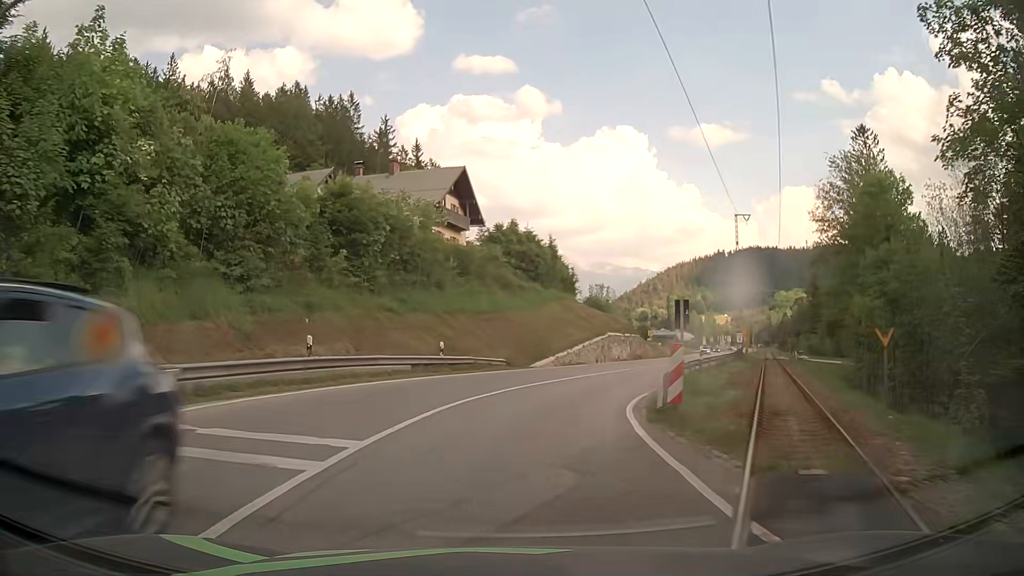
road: primary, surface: asphalt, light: Day
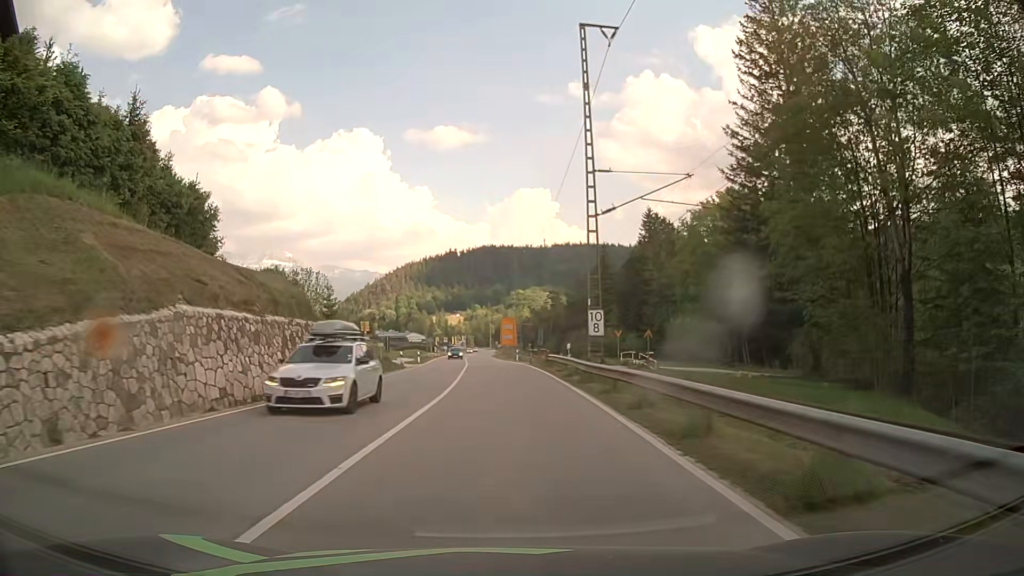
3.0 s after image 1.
(+8.0, +37.0) m; +23°
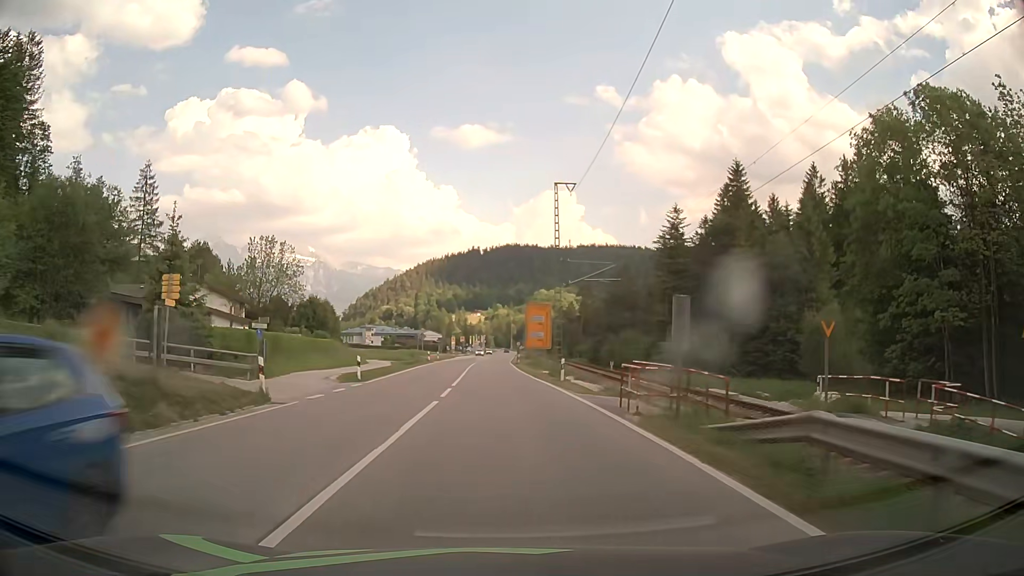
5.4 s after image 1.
(-0.5, +30.8) m; -2°
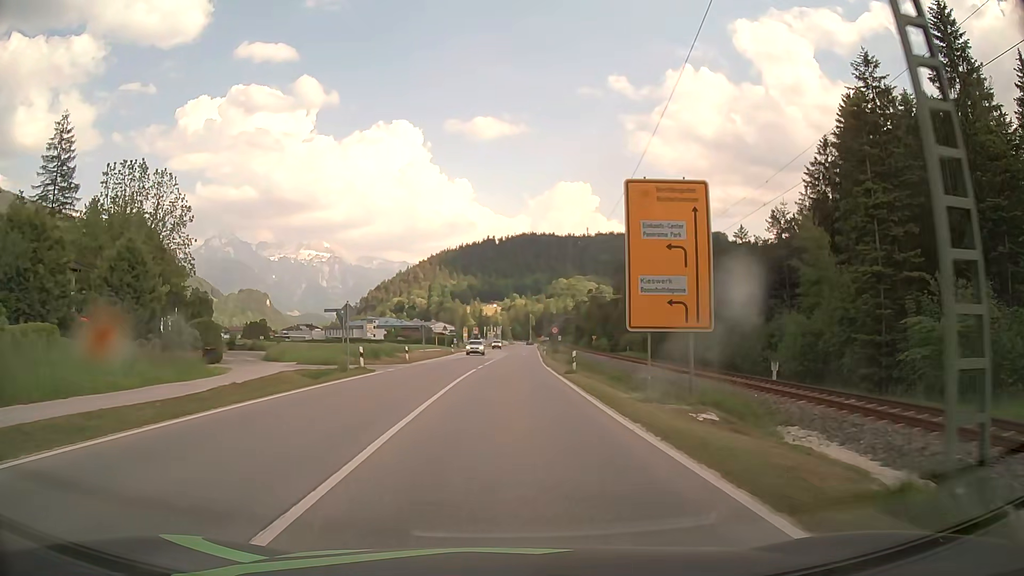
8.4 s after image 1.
(-0.8, +38.5) m; -2°
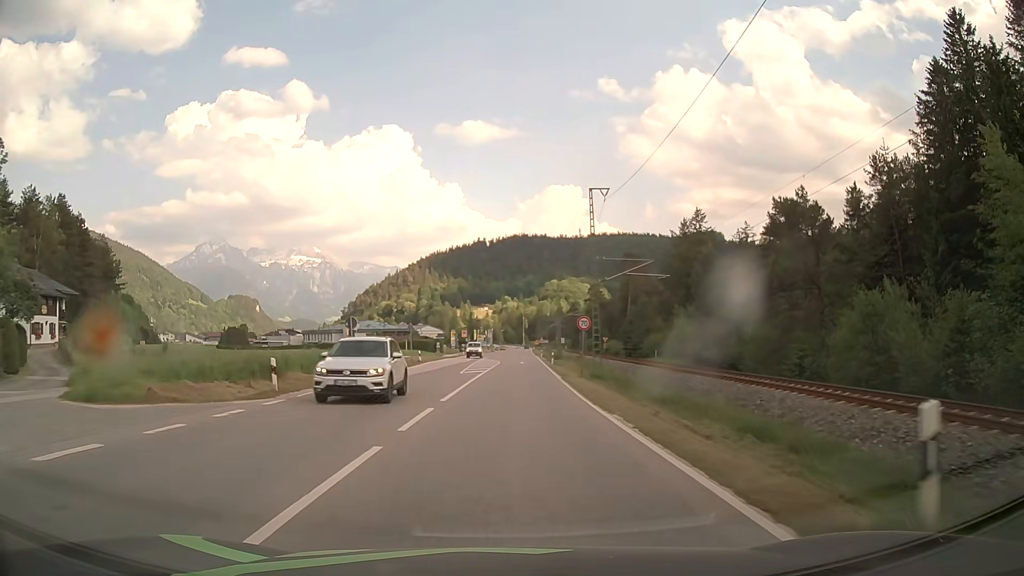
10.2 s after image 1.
(+0.1, +24.2) m; +1°
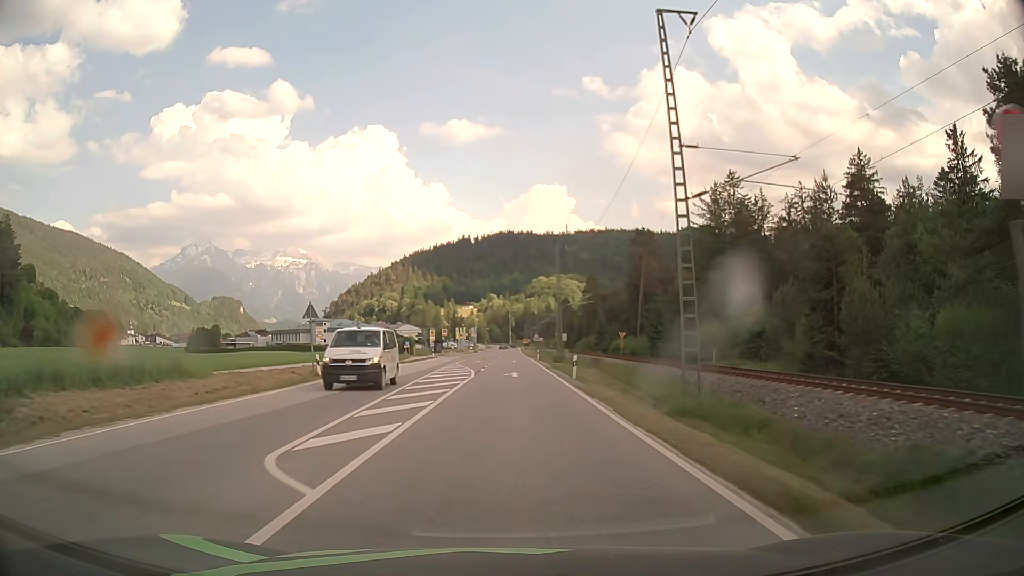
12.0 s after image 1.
(+0.4, +27.1) m; +1°
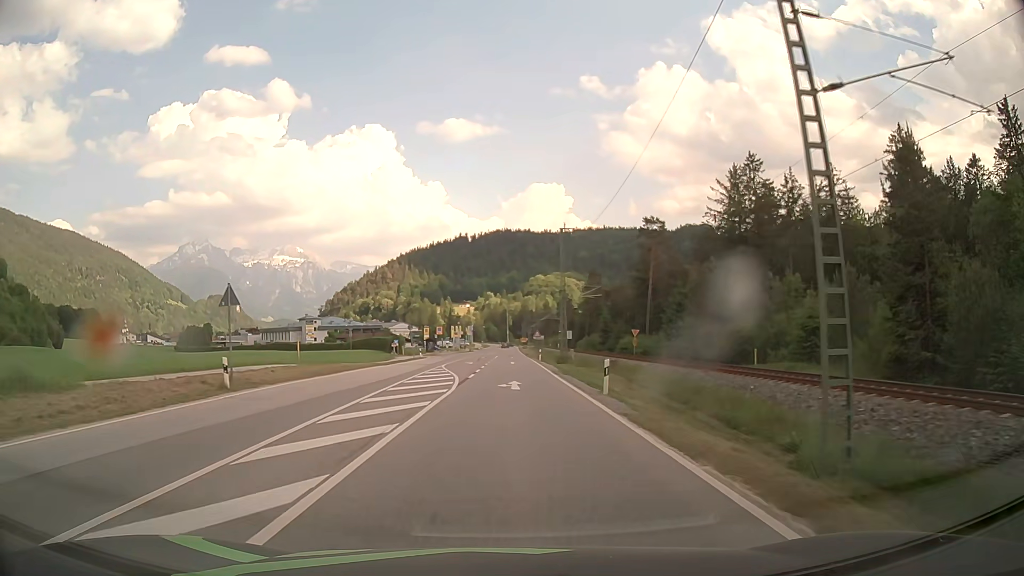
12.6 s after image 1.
(+0.1, +9.7) m; +1°
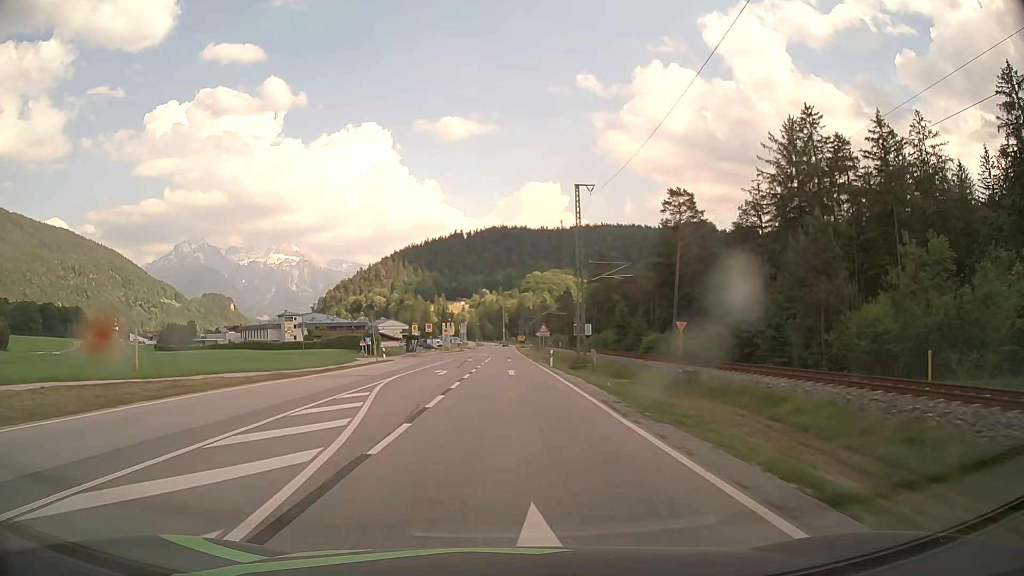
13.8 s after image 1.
(-0.1, +19.9) m; 0°
(0, +10) (0, +20) (0, +30) (0, +40) (0, +50) (0, +60) (0, +70) (0, +80) (0, +90) (0, +100) m
